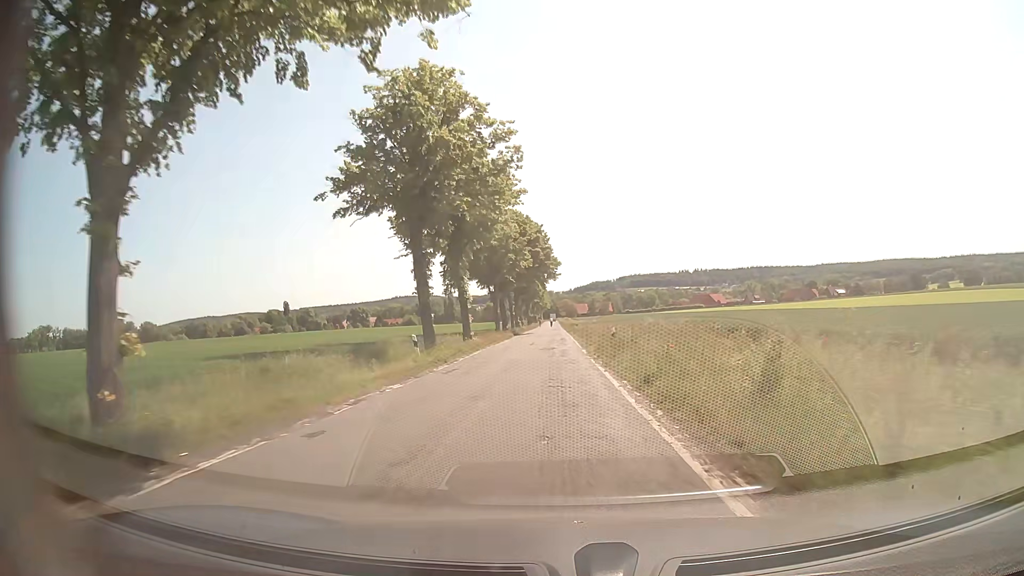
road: secondary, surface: asphalt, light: Day
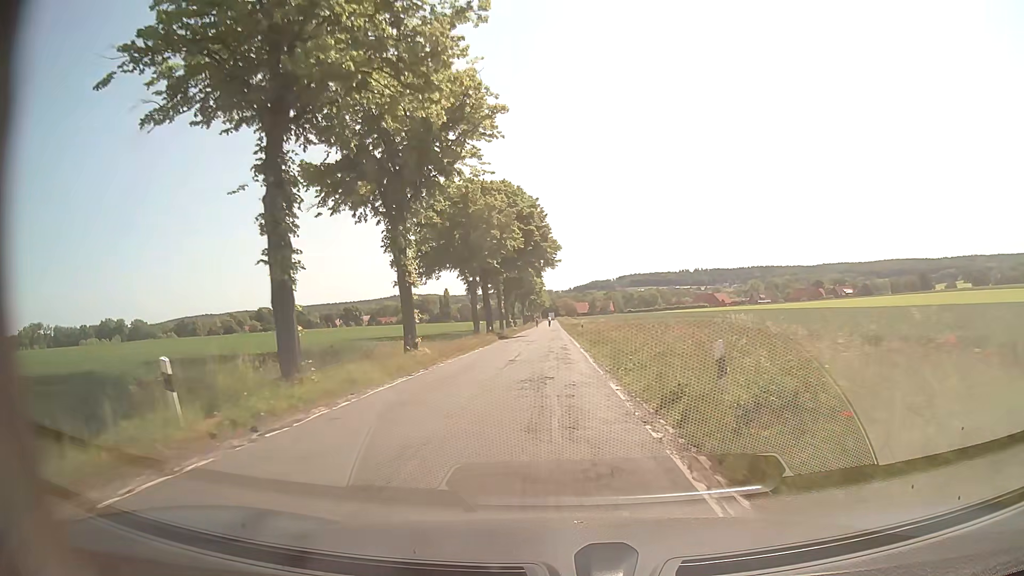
(-0.3, +16.5) m; -1°
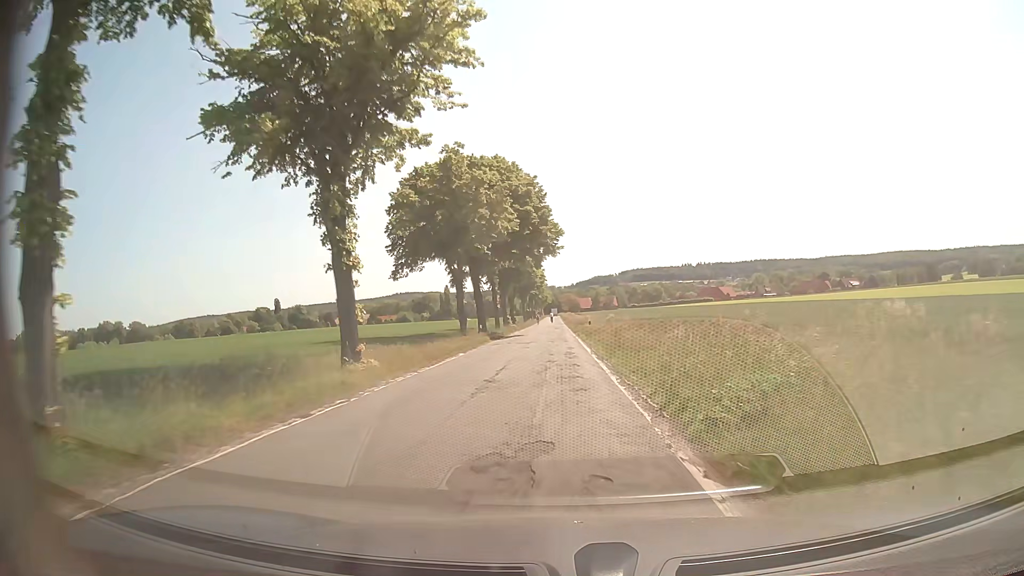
(0.0, +8.3) m; 0°
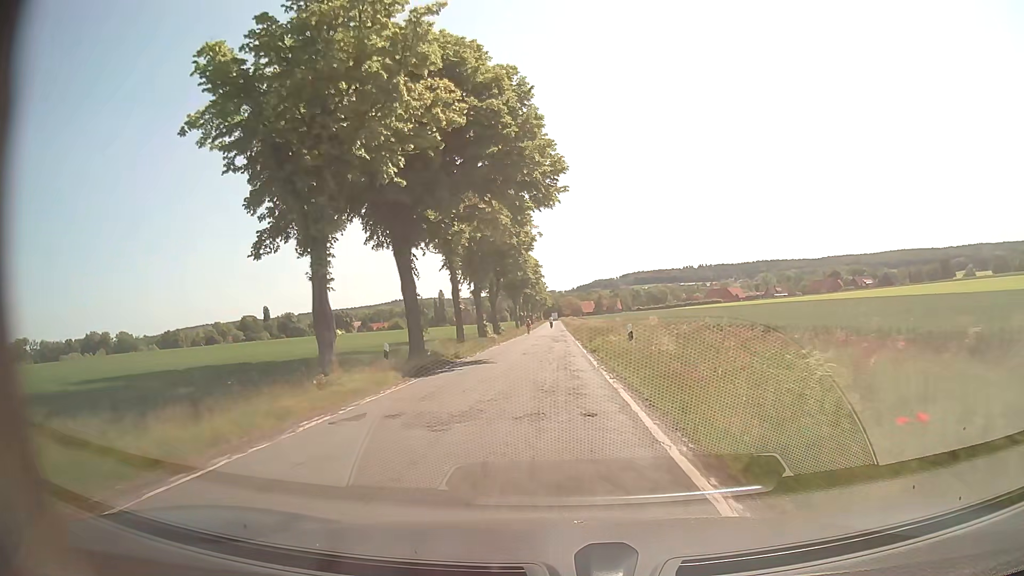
(-0.1, +24.8) m; 0°
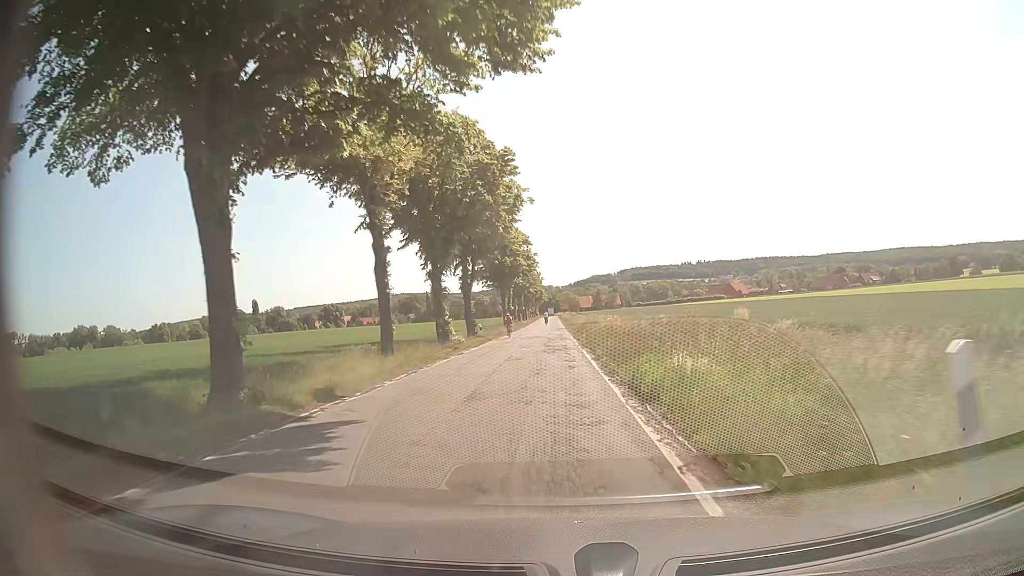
(0.0, +16.5) m; +1°
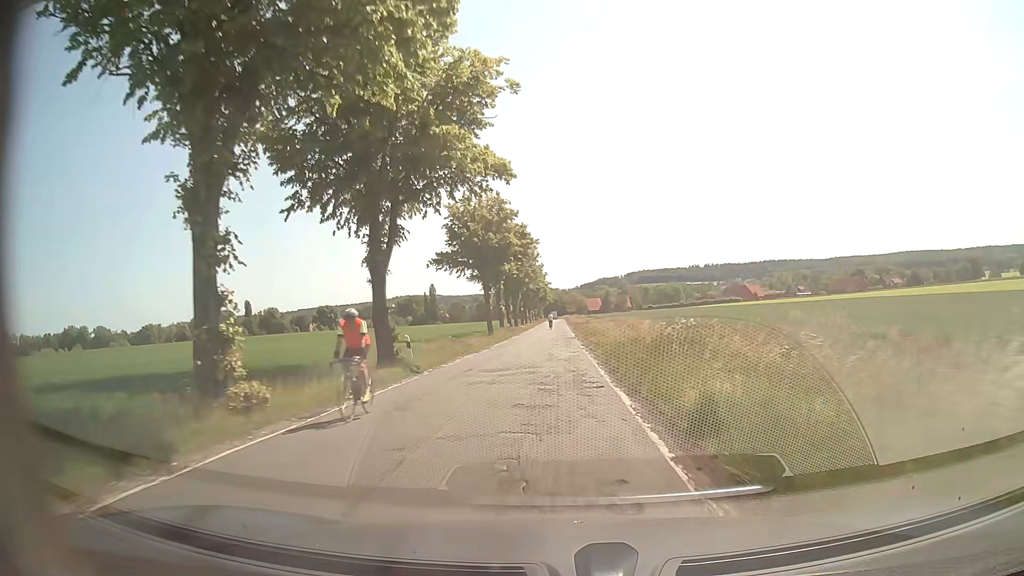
(-0.3, +24.7) m; -2°
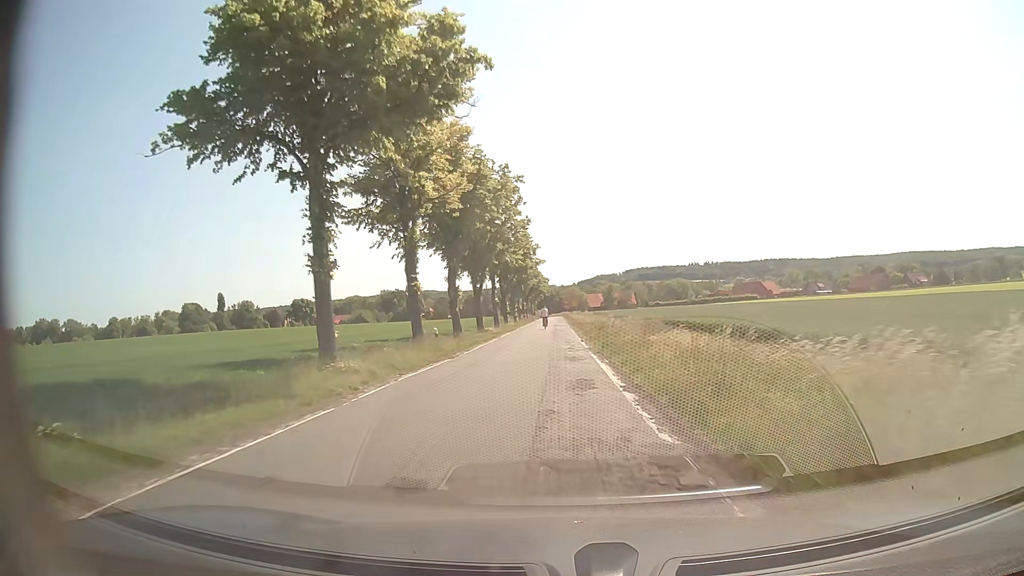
(+0.4, +40.5) m; +1°
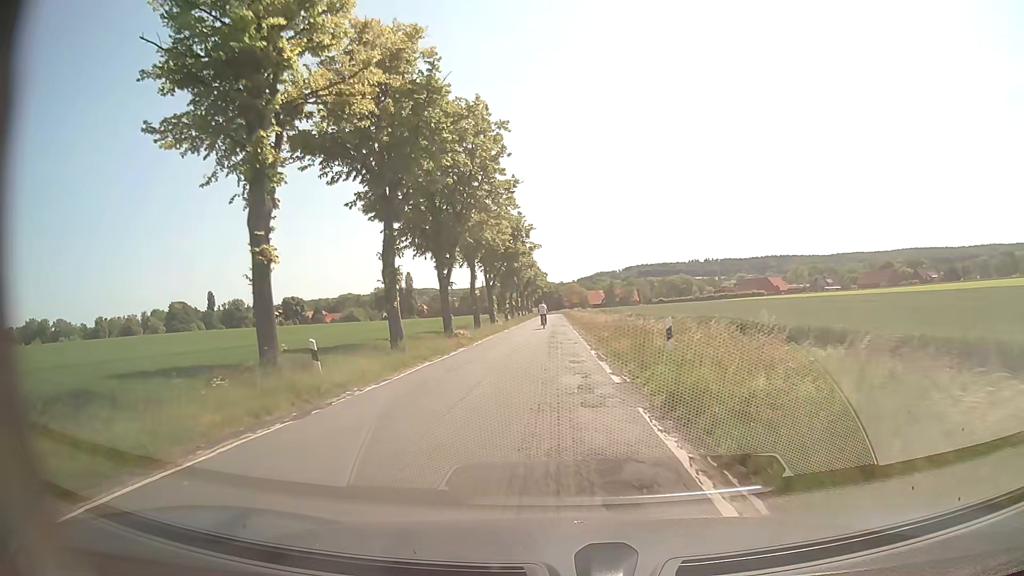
(+0.1, +14.6) m; 0°
(0, +10) (0, +20) (0, +30) (0, +40) (0, +50) (0, +60) (0, +70) (0, +80) (0, +90) (0, +100) m
